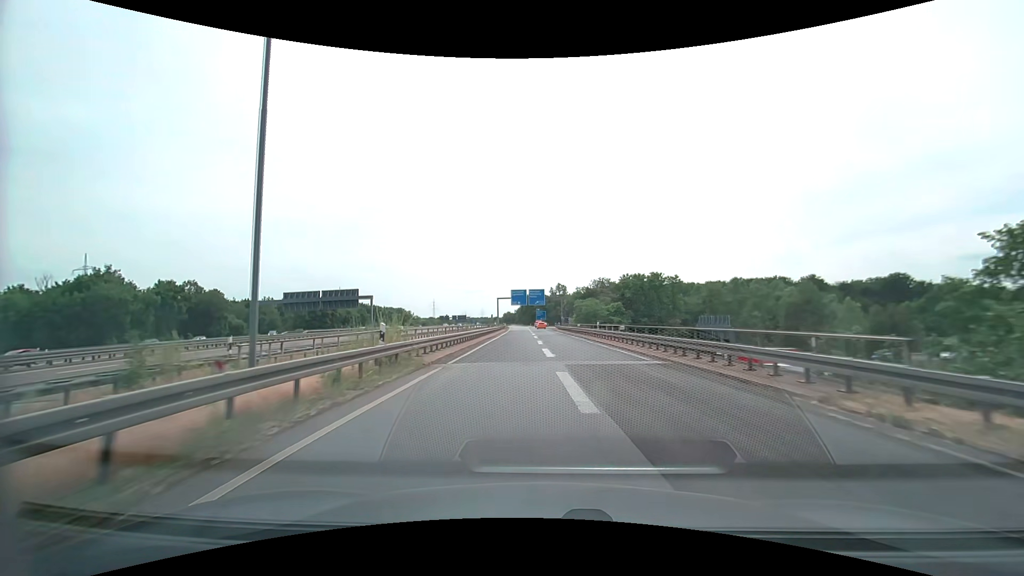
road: motorway_link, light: Day
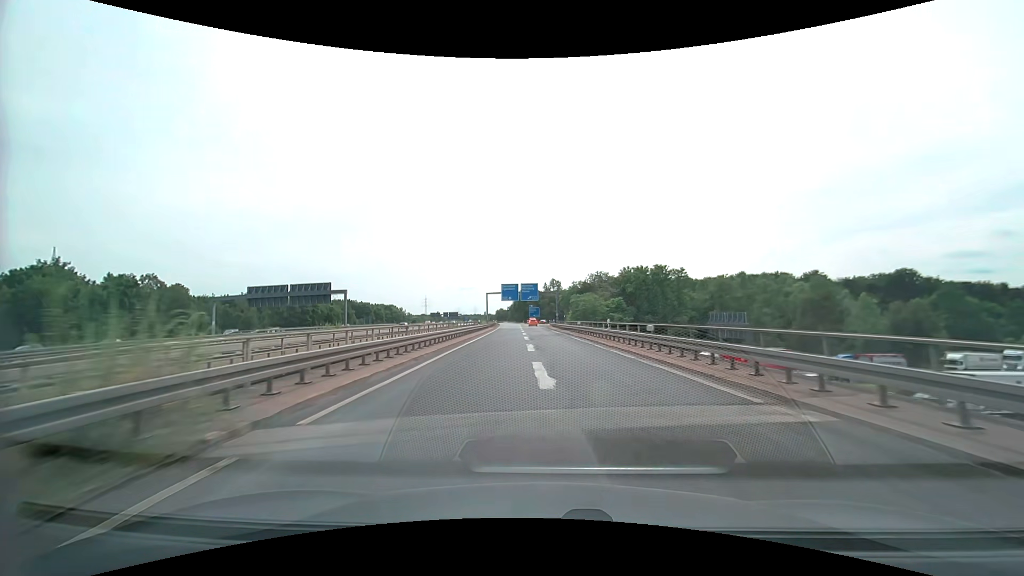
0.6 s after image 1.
(+0.1, +9.8) m; +1°
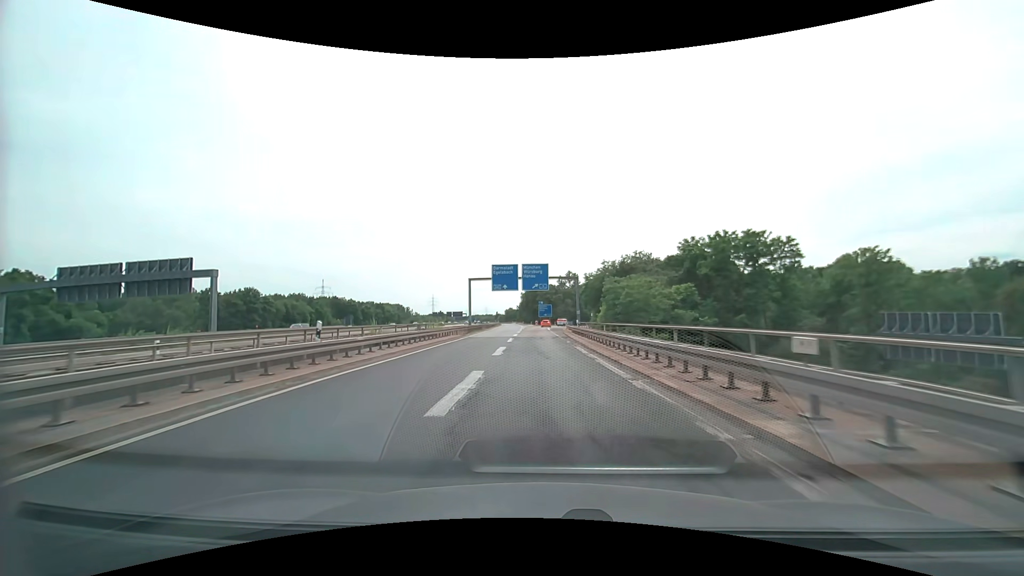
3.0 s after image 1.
(+0.1, +38.6) m; -2°
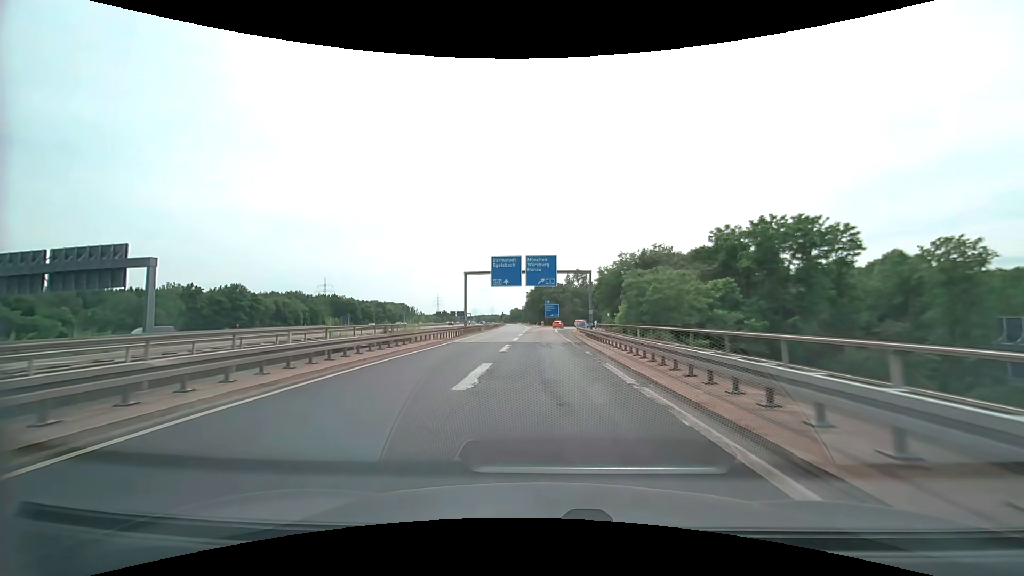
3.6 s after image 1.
(0.0, +9.5) m; -1°
(0, +10) (0, +20) (0, +30) (0, +40) (0, +50) (0, +60) (0, +70) (0, +80) (0, +90) (+1, +100) m
